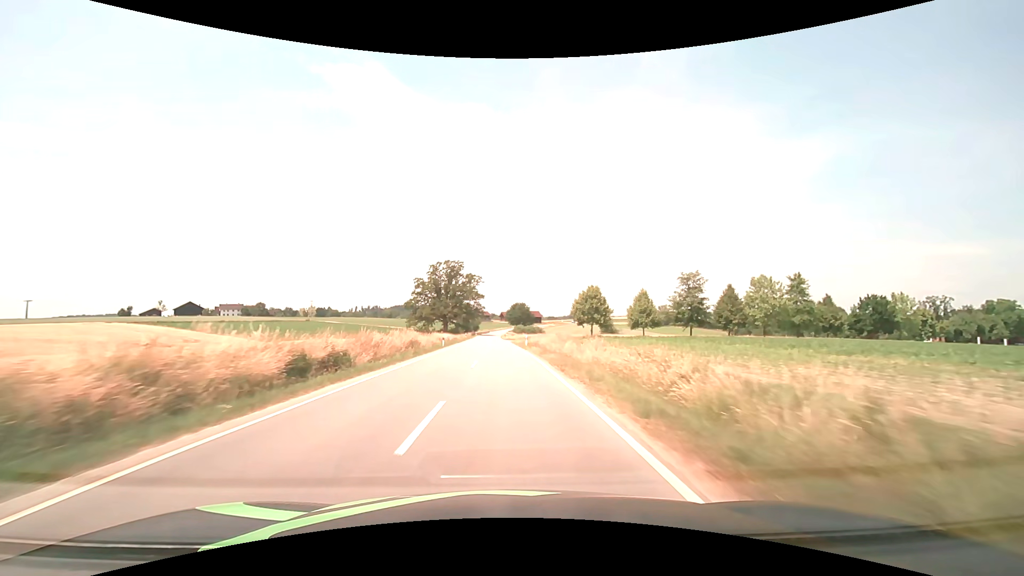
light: Day
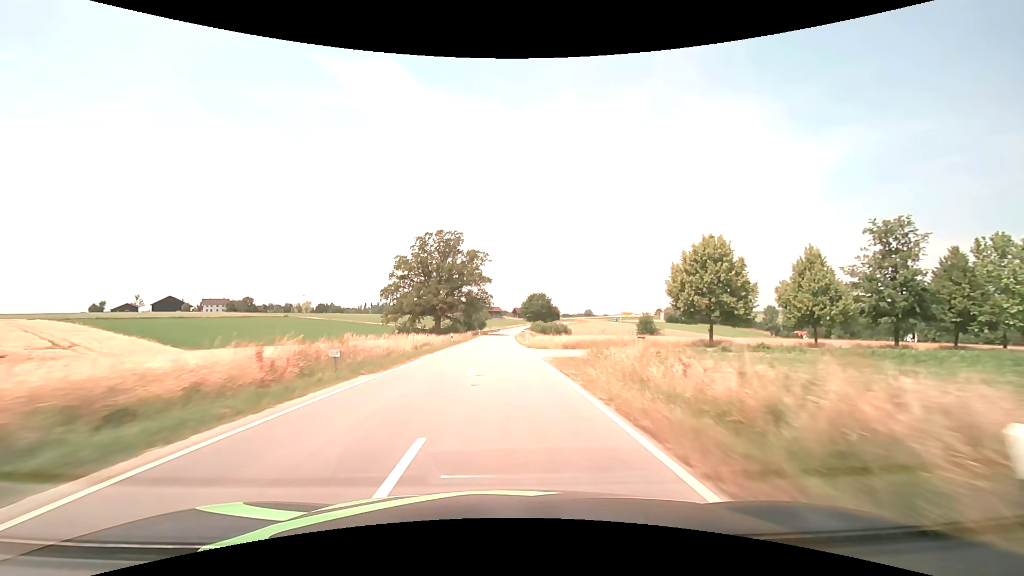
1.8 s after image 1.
(-0.8, +39.8) m; -2°
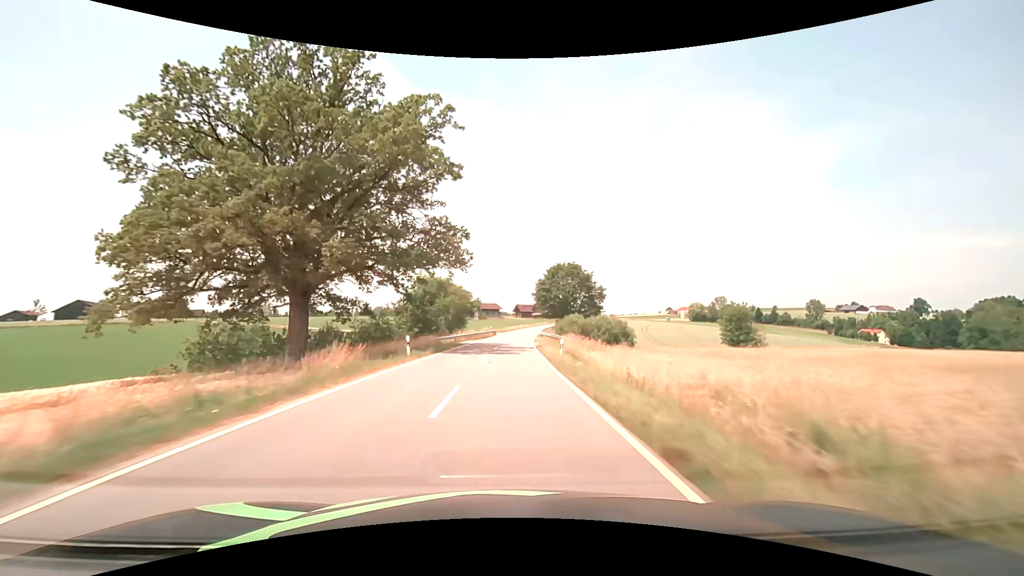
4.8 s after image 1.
(-0.4, +67.9) m; 0°
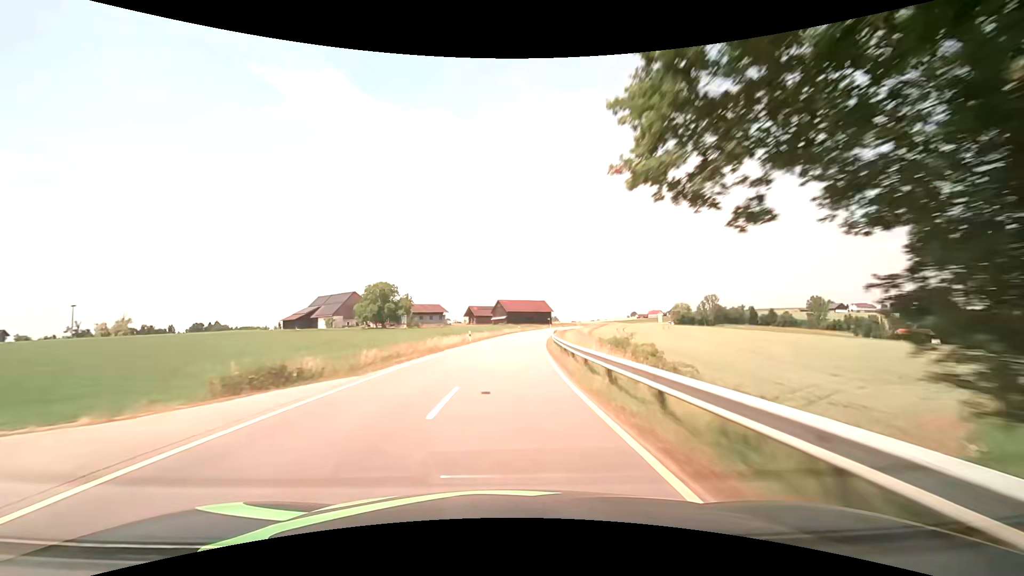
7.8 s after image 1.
(+2.4, +73.4) m; +5°
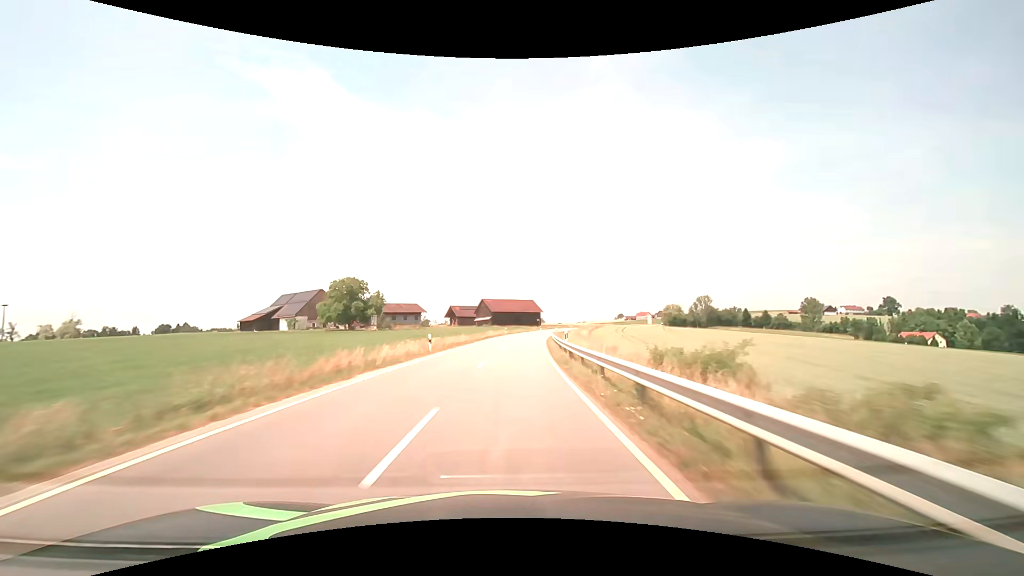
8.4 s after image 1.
(+0.2, +15.2) m; +2°
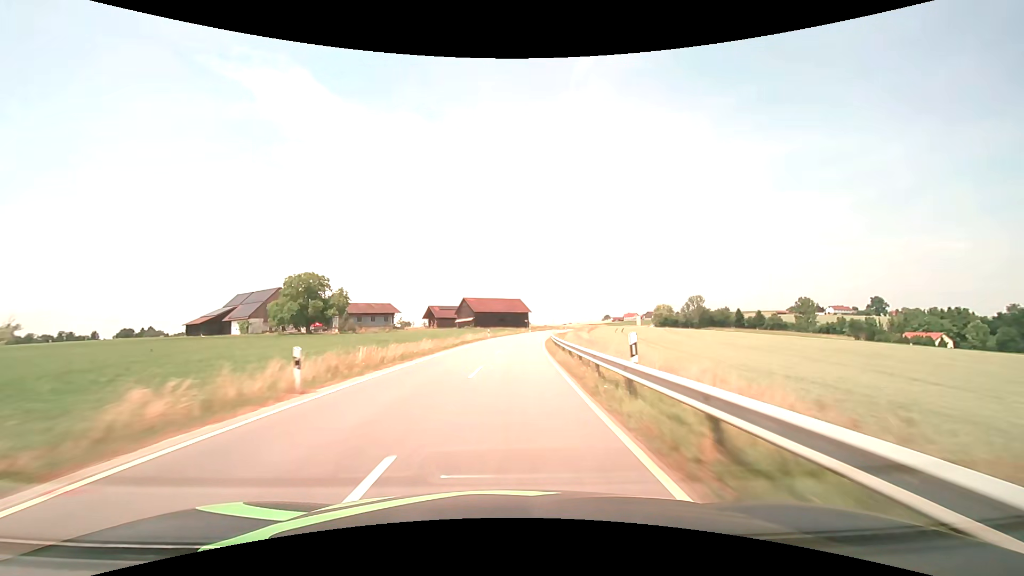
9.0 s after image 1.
(+0.2, +15.2) m; +2°
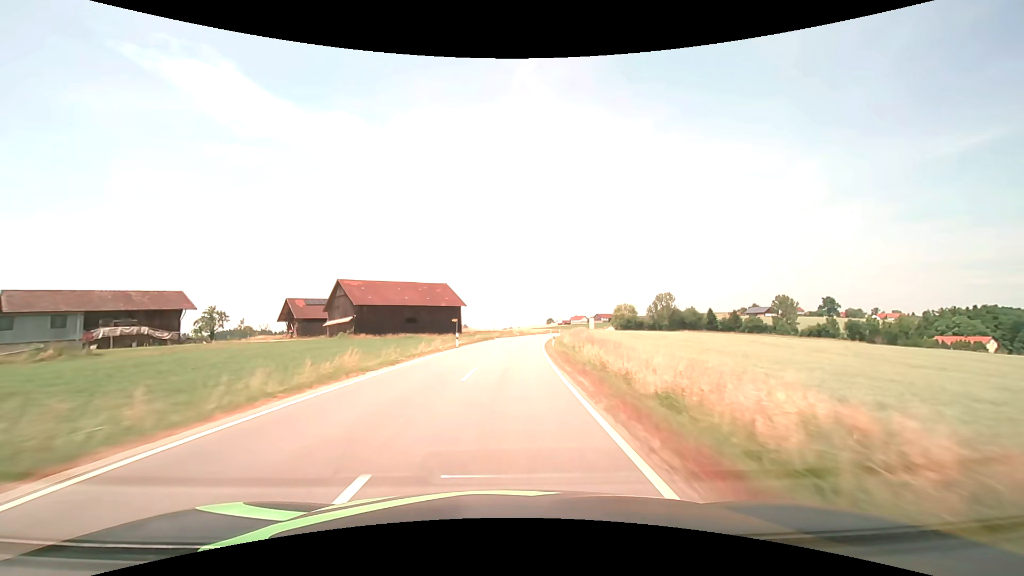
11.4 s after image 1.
(+3.6, +61.3) m; +7°
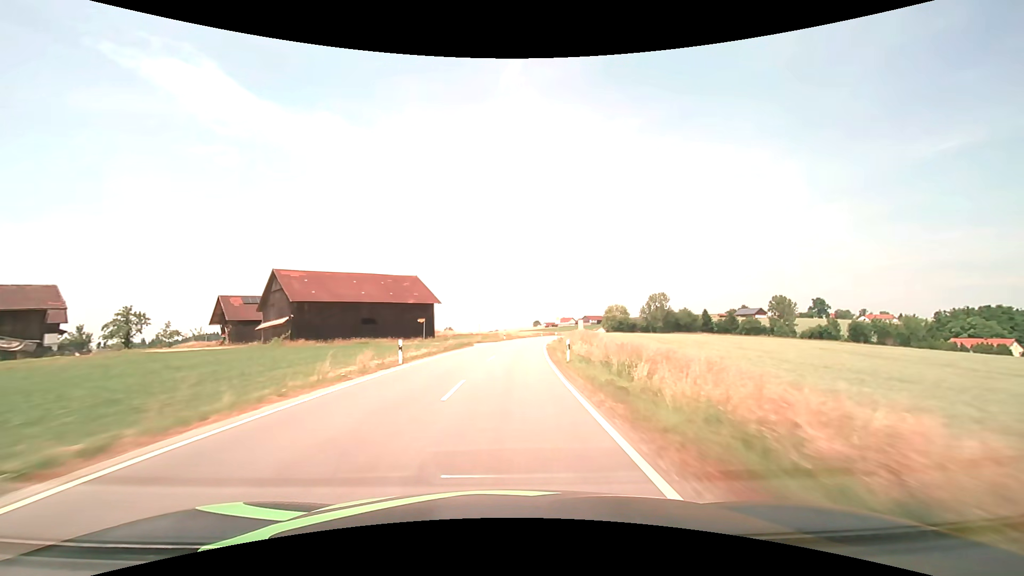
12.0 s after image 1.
(+0.2, +15.5) m; +2°
(0, +10) (0, +20) (+1, +30) (+2, +40) (+2, +50) (+3, +60) (+5, +70) (+6, +80) (+8, +90) (+9, +99) m
